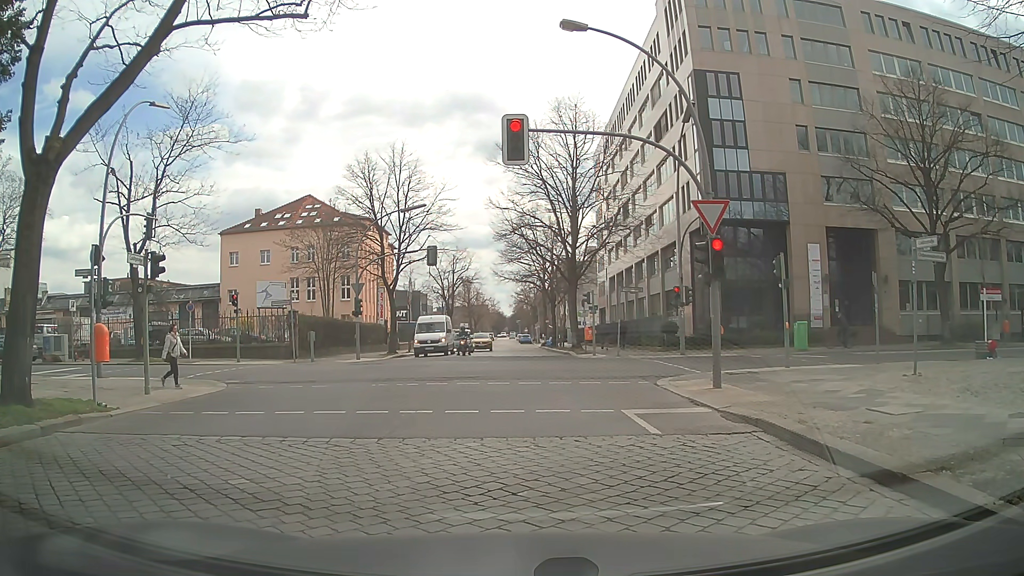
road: residential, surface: sett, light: Day
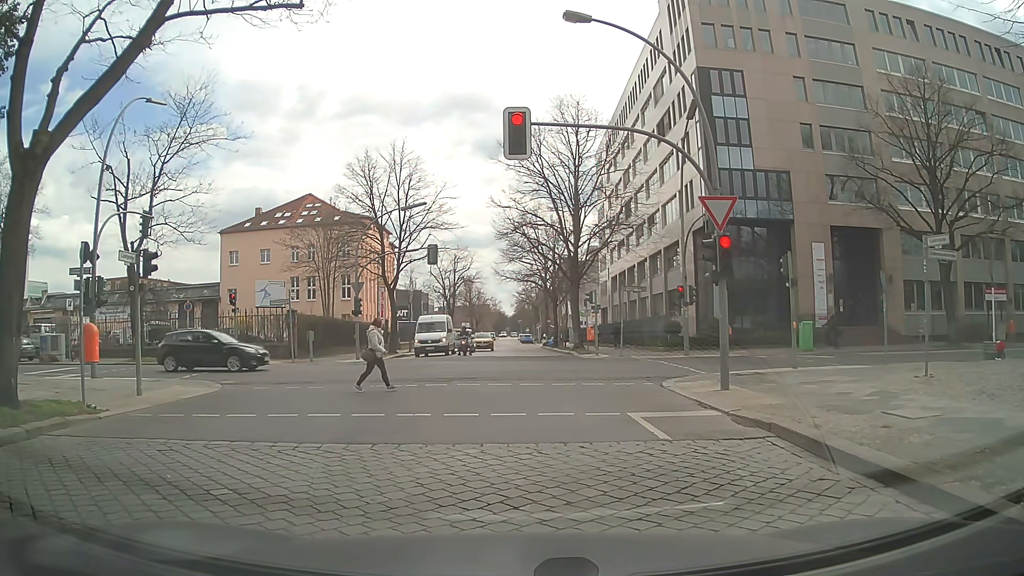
(0.0, +0.4) m; 0°
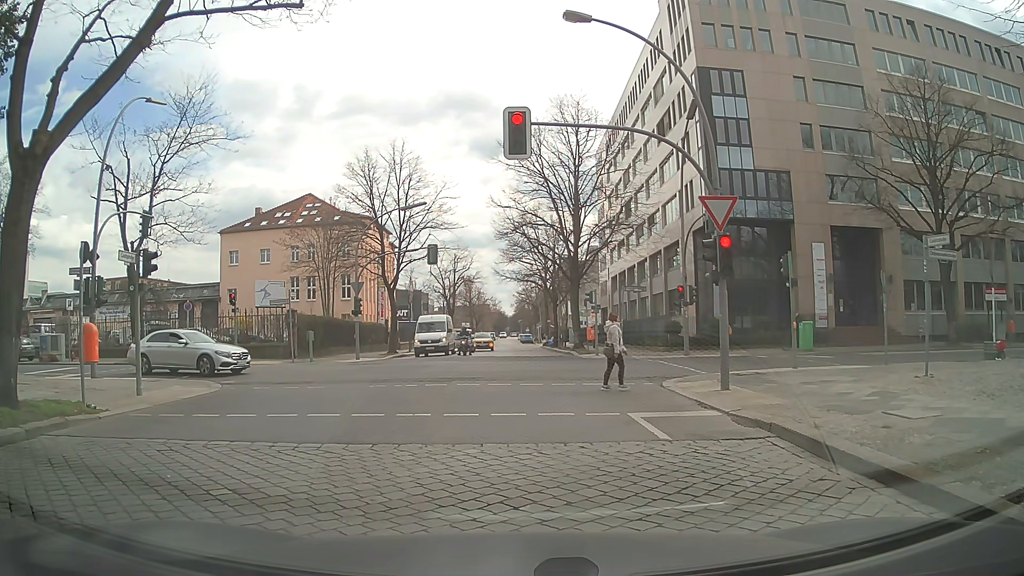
(0.0, +0.1) m; 0°
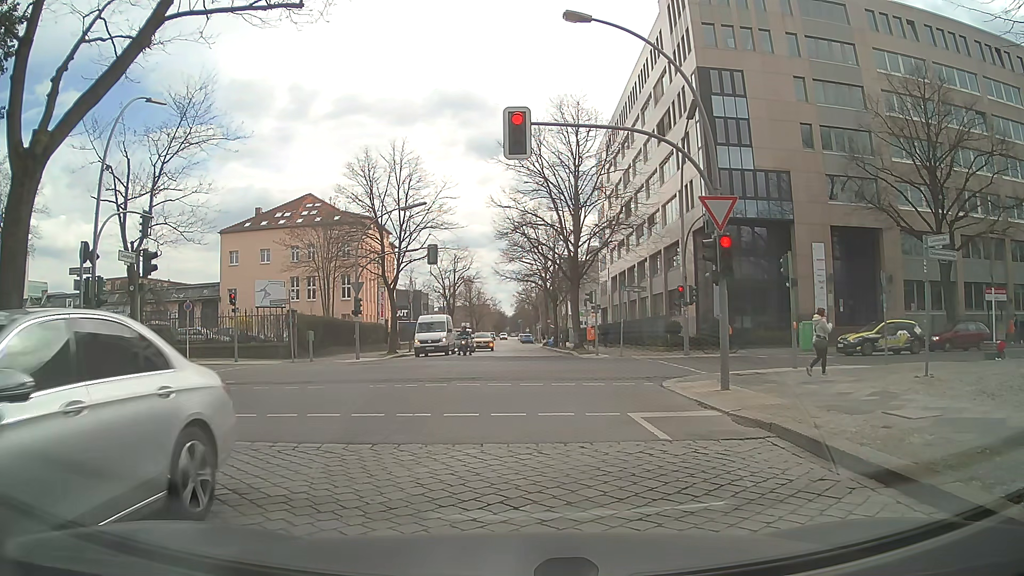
(0.0, 0.0) m; 0°
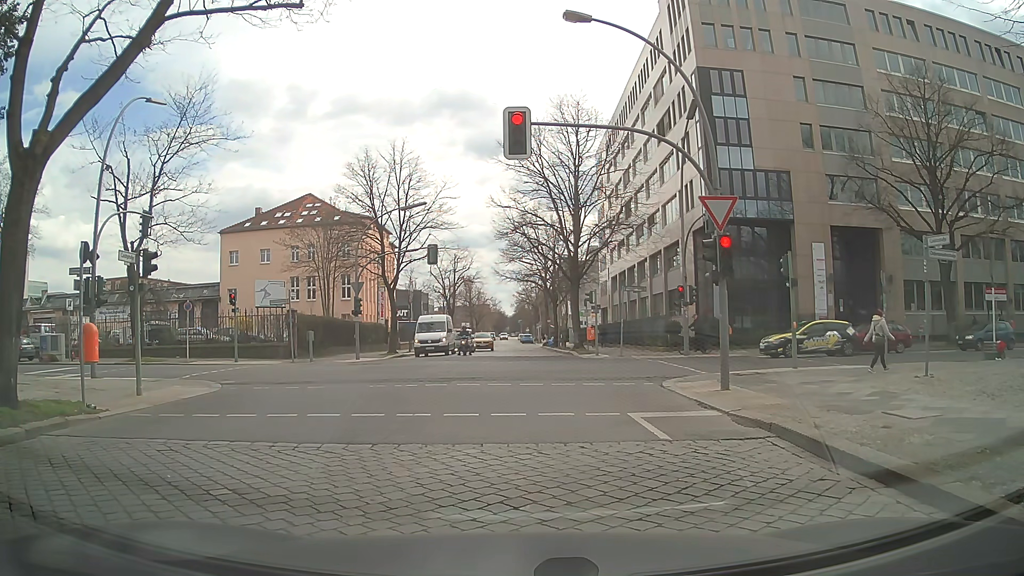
(0.0, 0.0) m; 0°
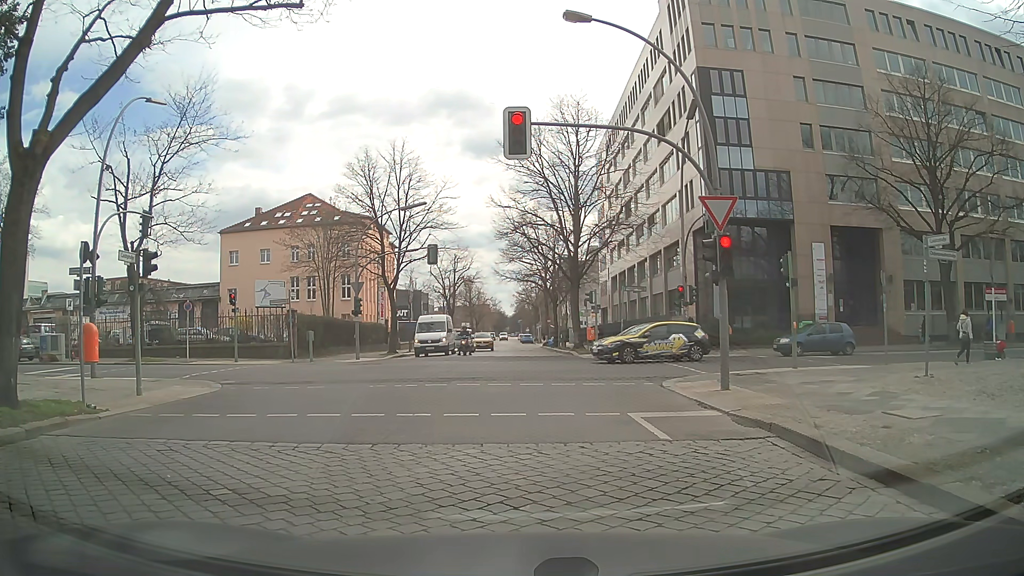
(0.0, 0.0) m; 0°
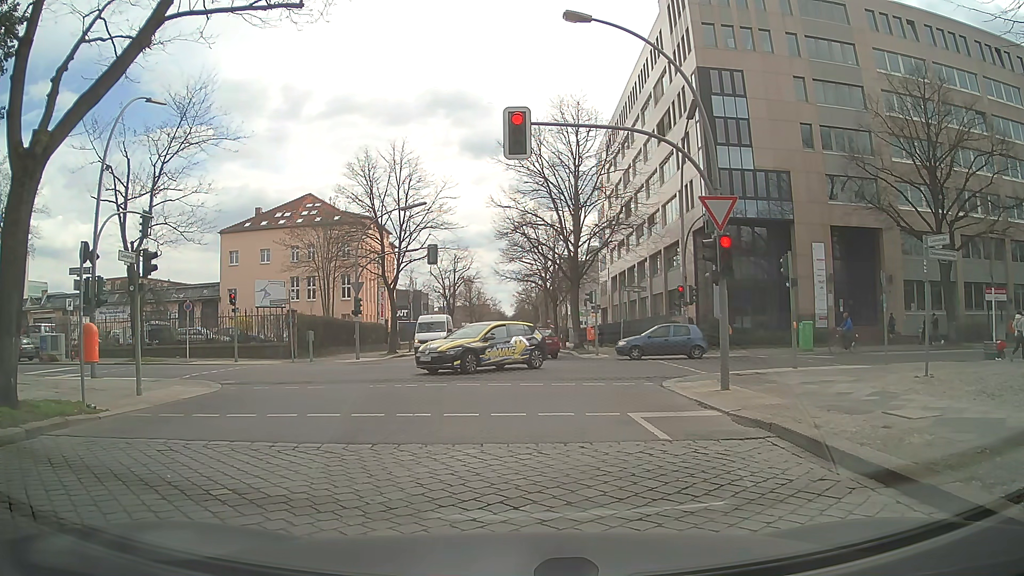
(0.0, 0.0) m; 0°
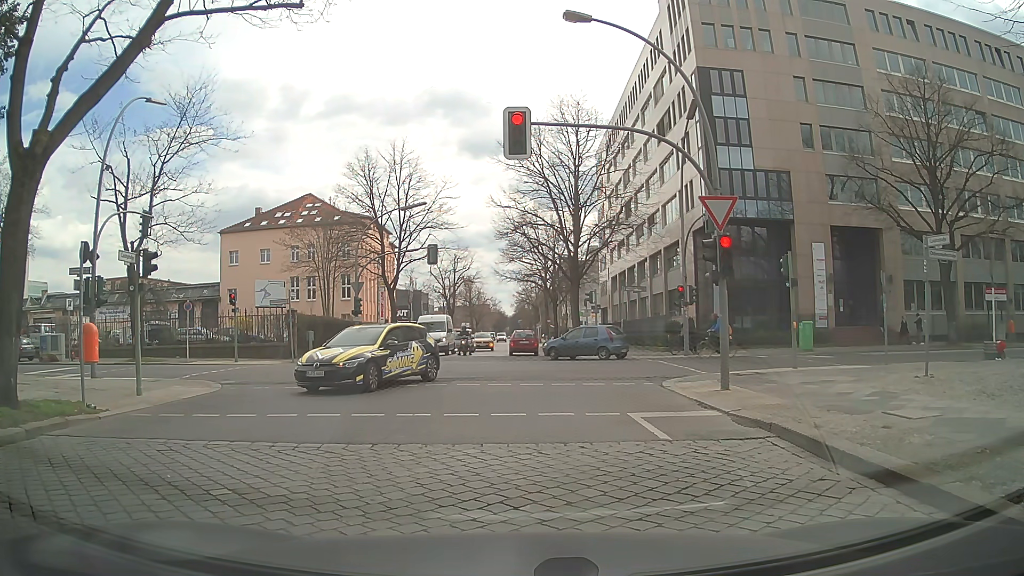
(0.0, 0.0) m; 0°
